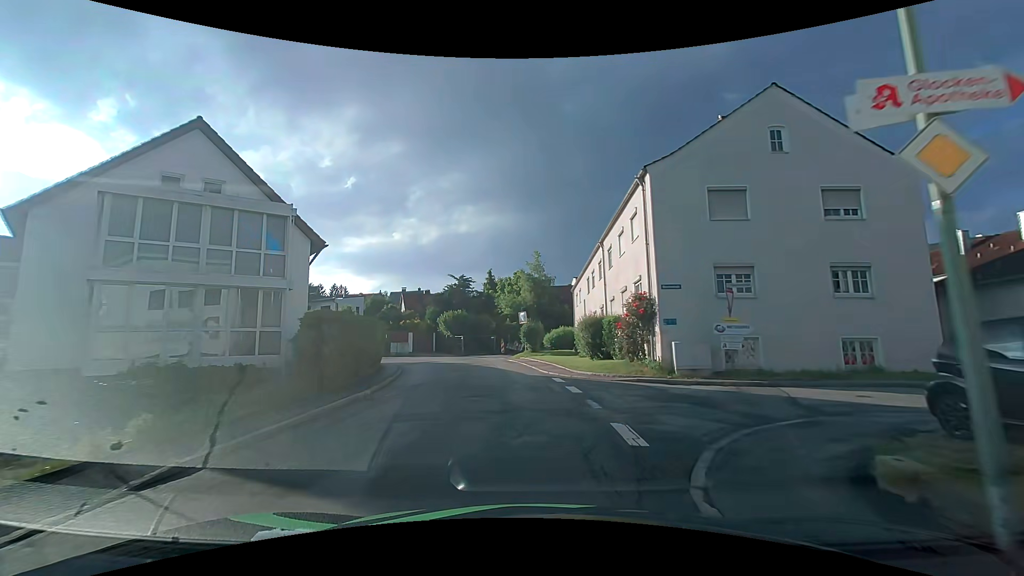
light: Day
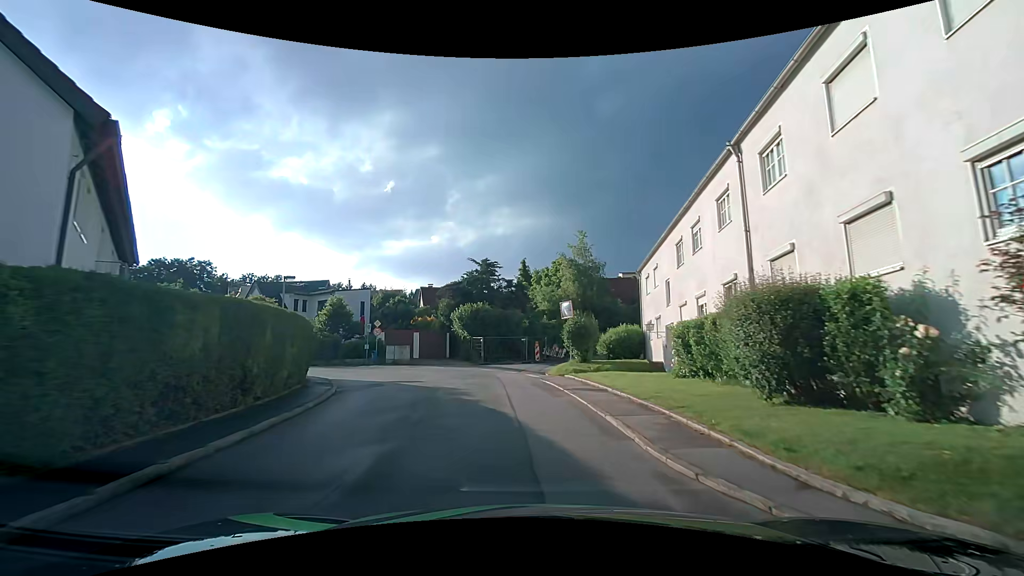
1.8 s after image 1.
(-0.3, +13.9) m; -5°
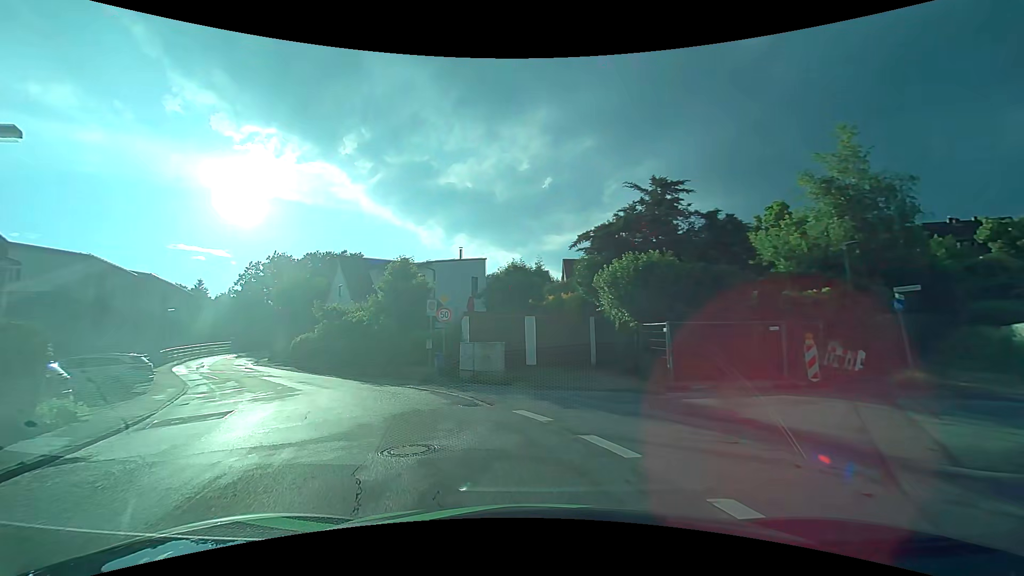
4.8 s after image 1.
(-1.5, +21.2) m; -17°
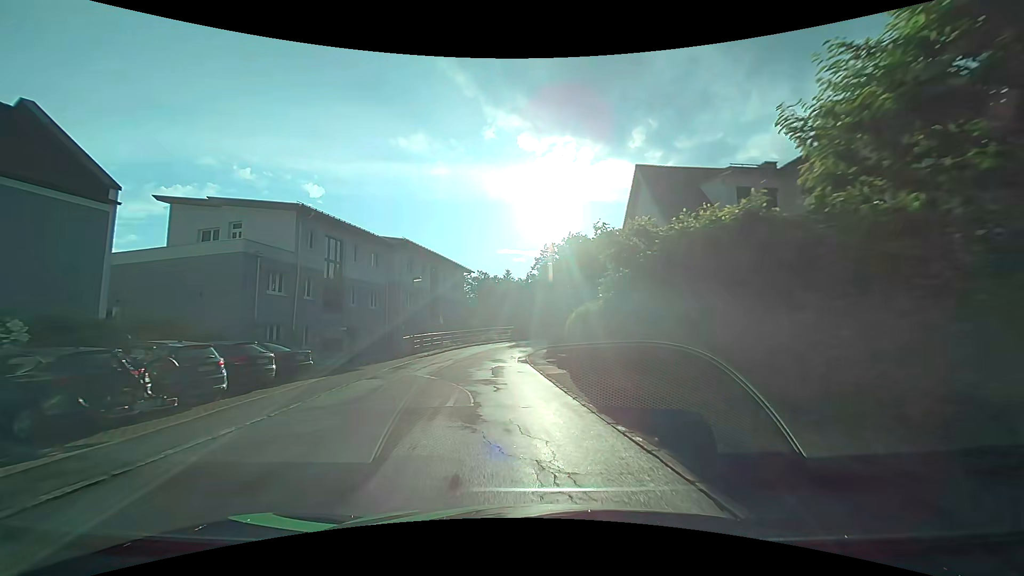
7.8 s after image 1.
(-7.4, +20.3) m; -34°
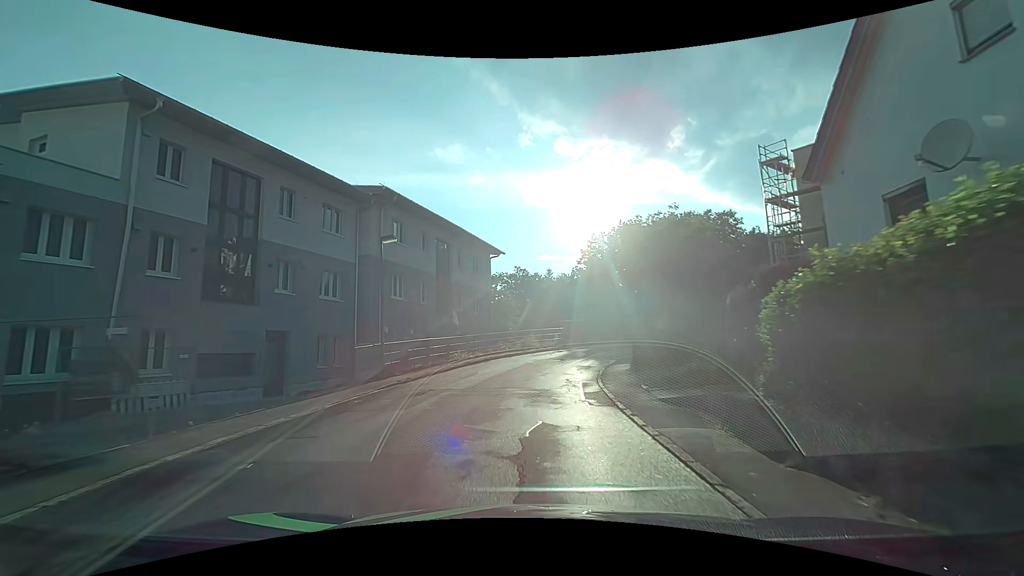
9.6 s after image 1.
(-0.9, +14.8) m; -5°
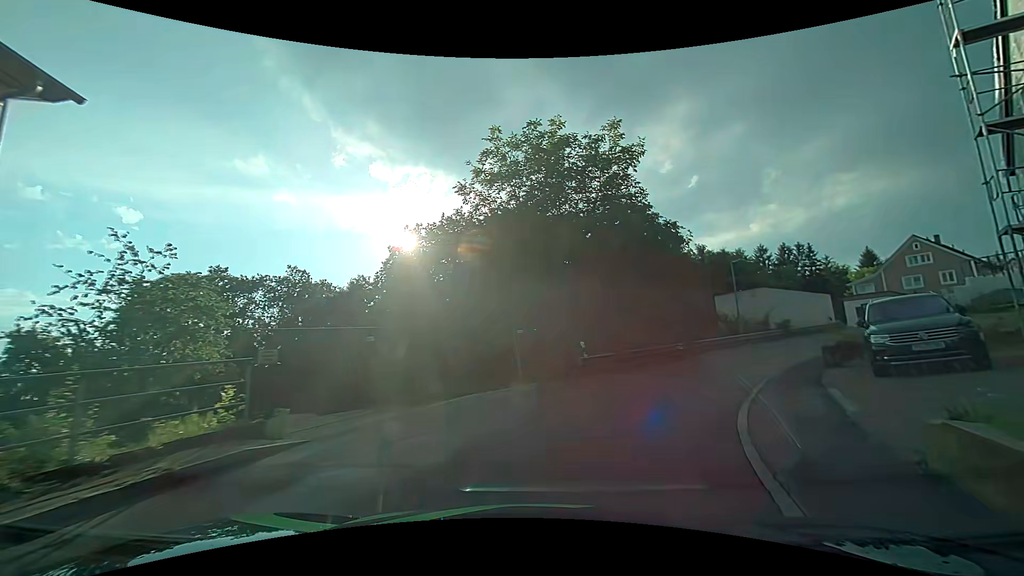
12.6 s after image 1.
(+2.7, +24.6) m; +20°
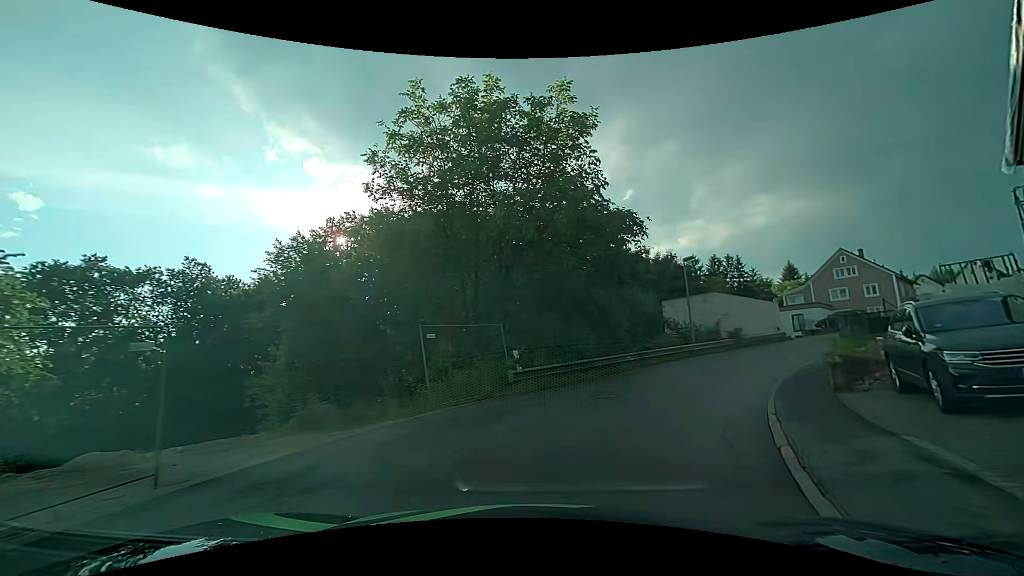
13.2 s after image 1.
(+0.3, +4.3) m; +8°
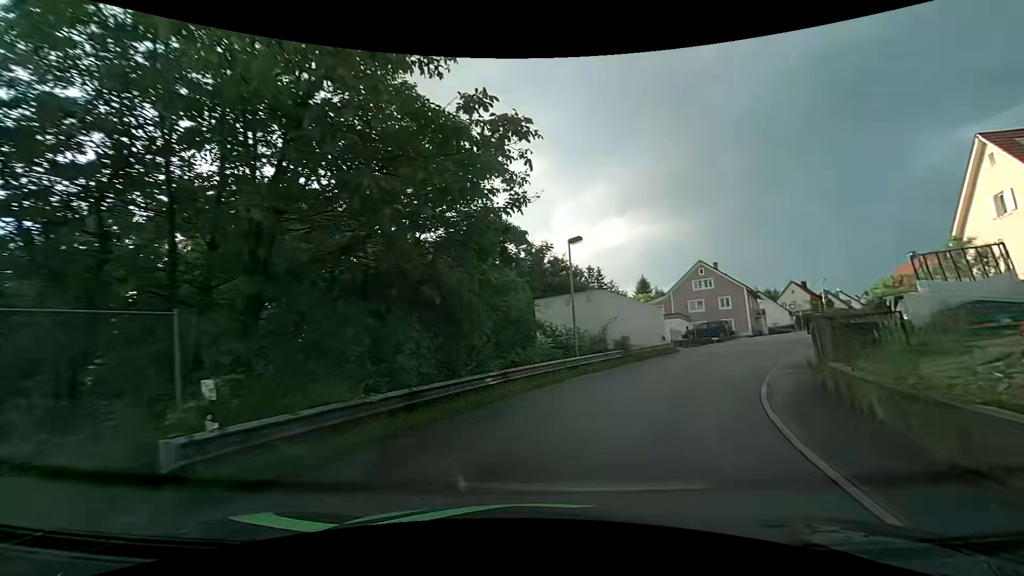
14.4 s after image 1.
(+1.0, +8.1) m; +14°
